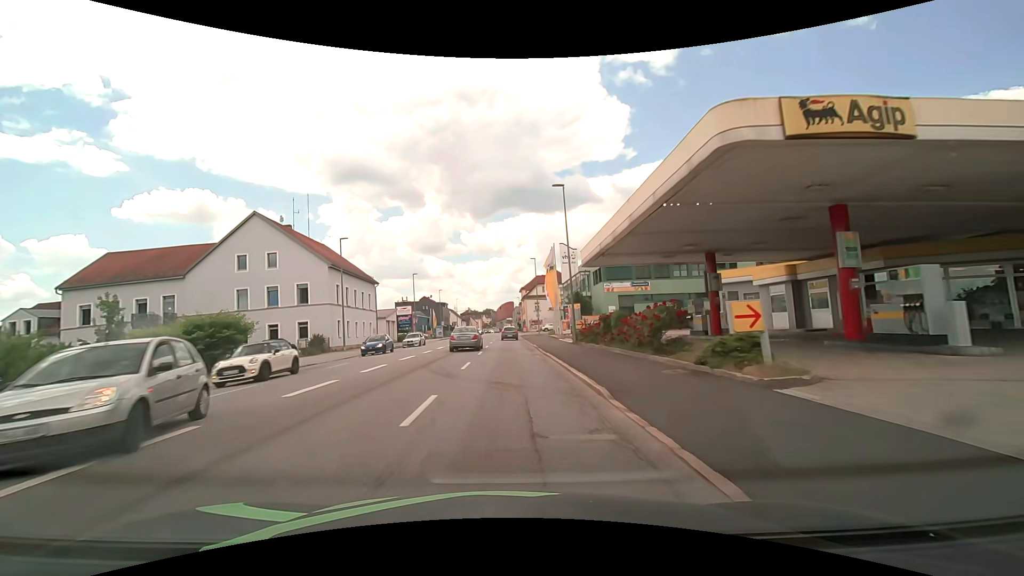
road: tertiary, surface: asphalt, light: Day
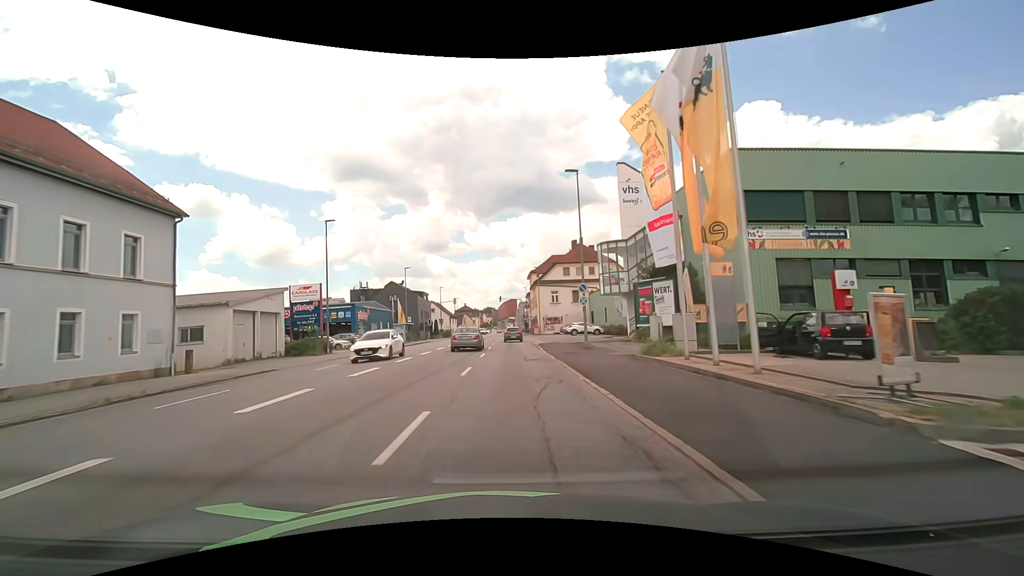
(-0.5, +38.0) m; -1°
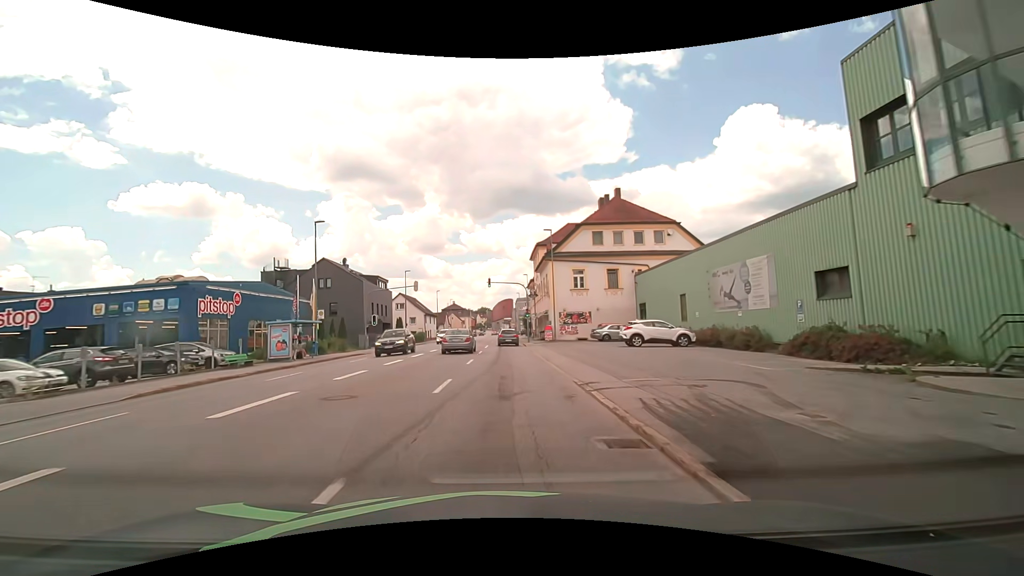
(+0.1, +30.4) m; 0°
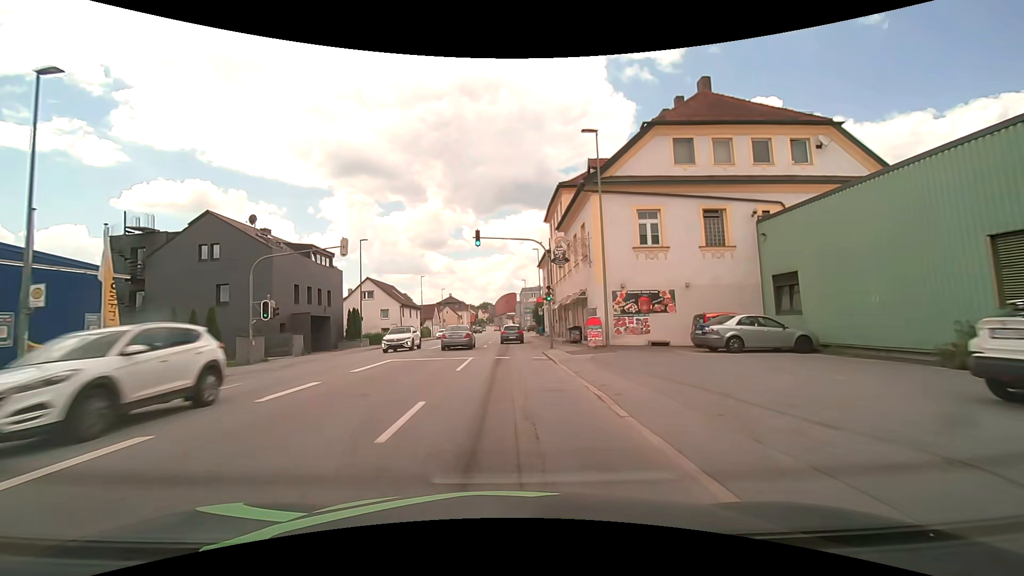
(0.0, +22.7) m; 0°
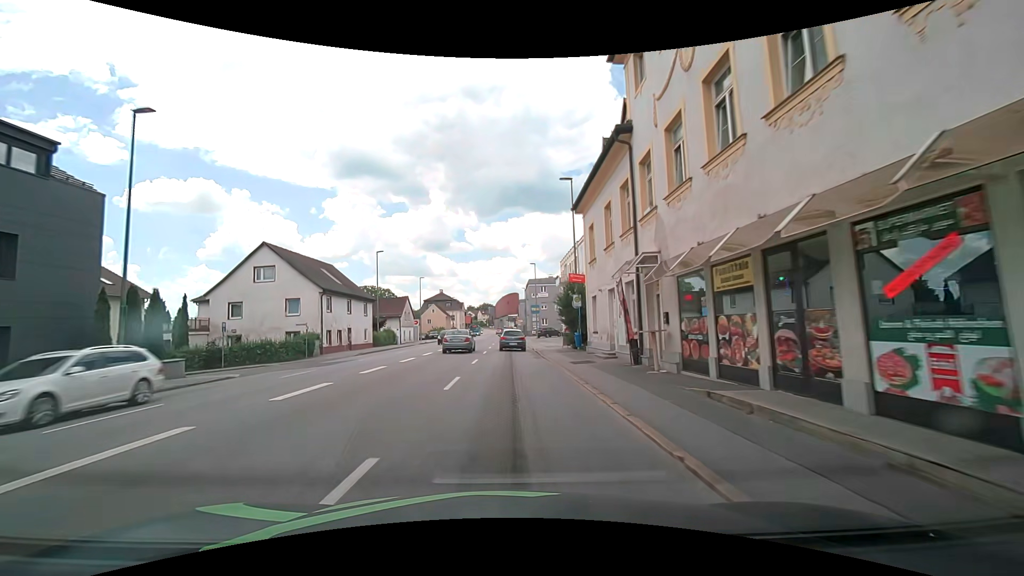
(-0.2, +29.3) m; 0°
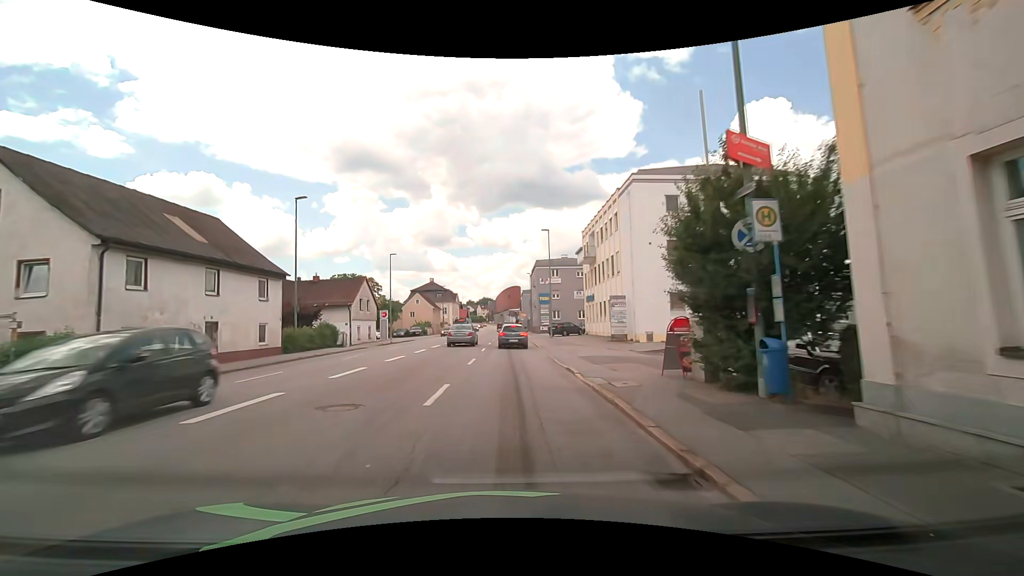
(-0.1, +20.9) m; 0°
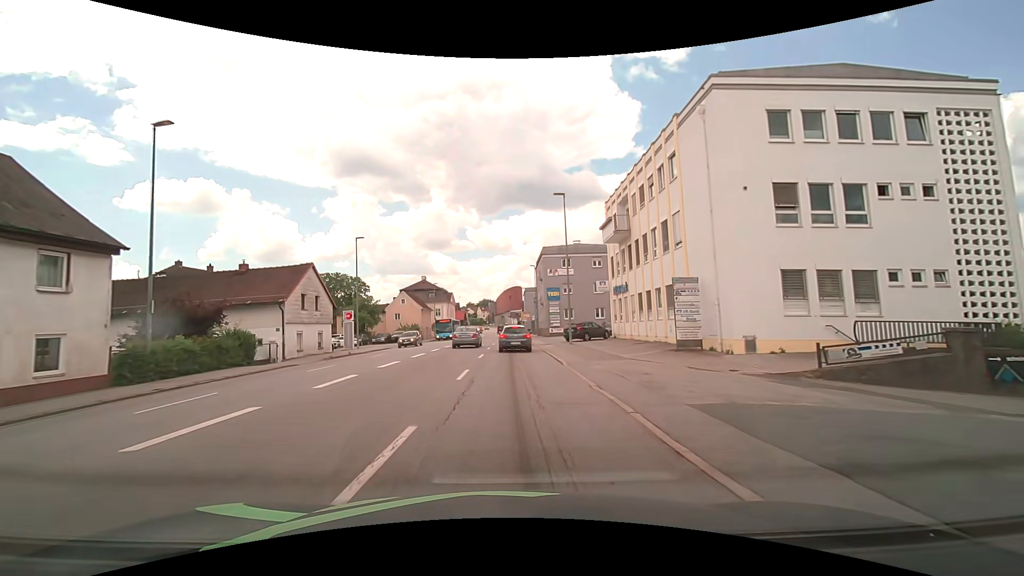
(0.0, +13.3) m; 0°
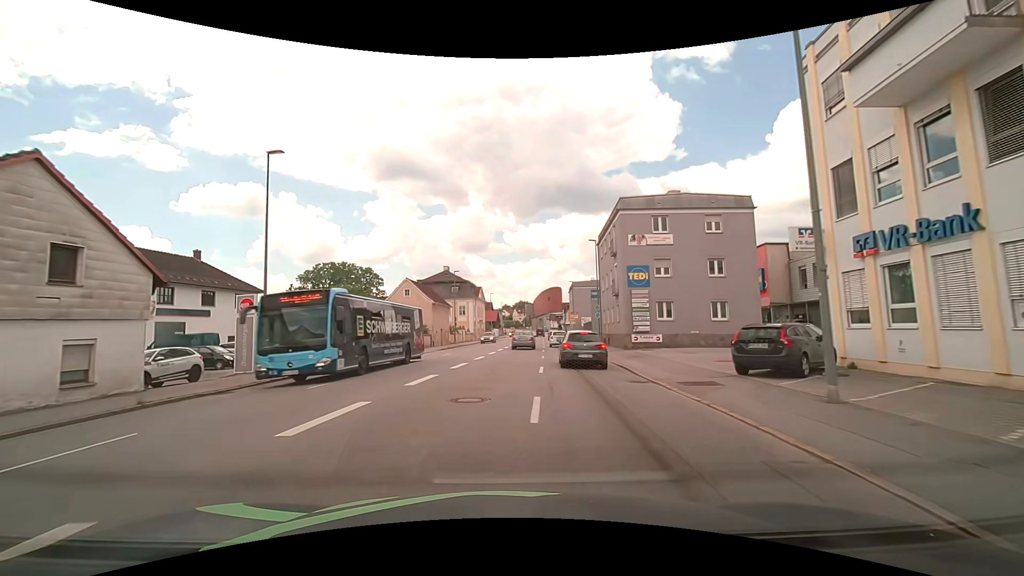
(-1.1, +23.5) m; -4°
(0, +10) (0, +20) (0, +30) (+1, +40) (+2, +50) (+2, +60) (+3, +70) (+4, +80) (+4, +90) (+5, +100) m
